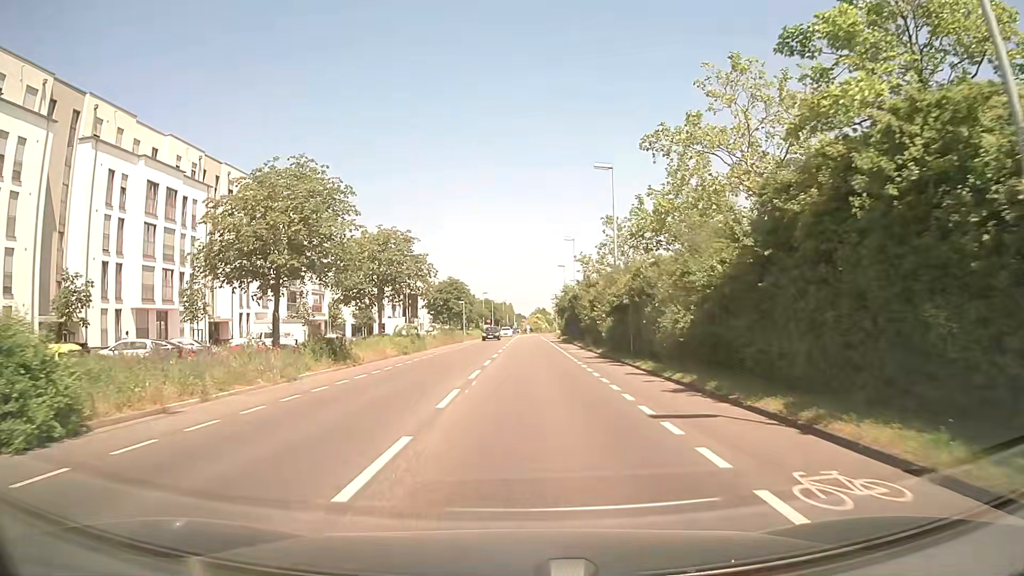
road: secondary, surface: asphalt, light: Day
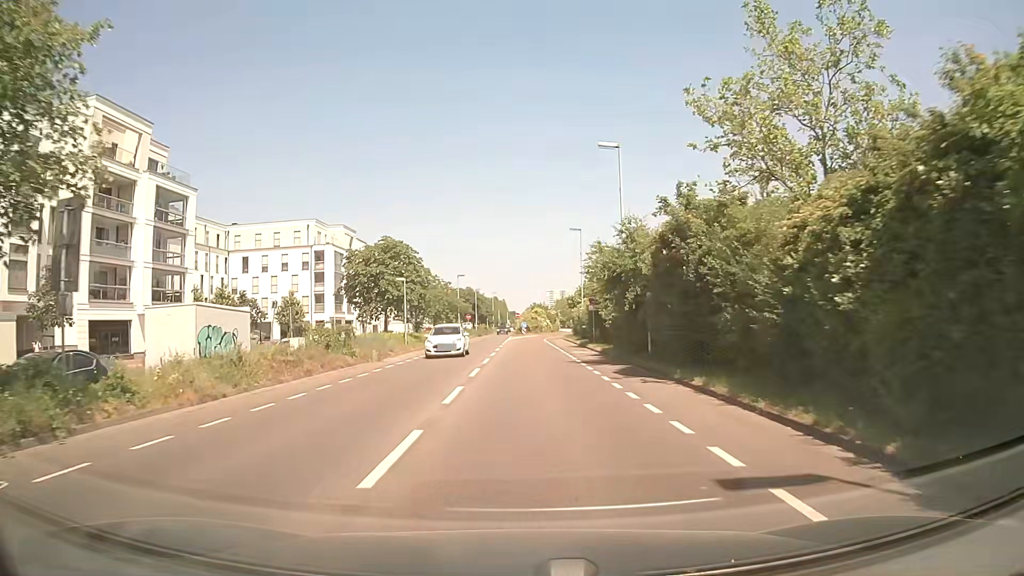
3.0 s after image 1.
(+0.3, +36.0) m; 0°
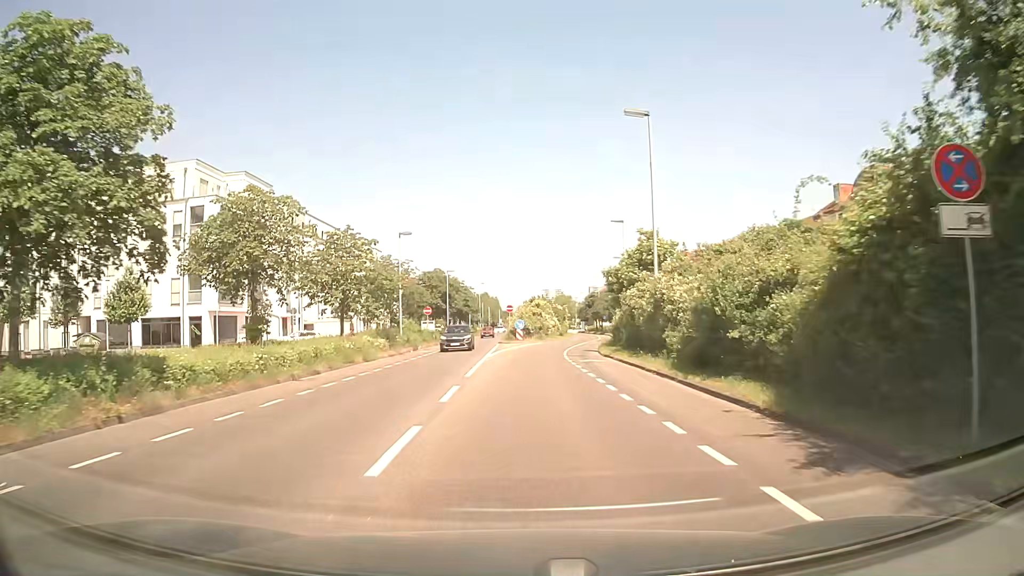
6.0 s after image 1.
(+0.3, +35.6) m; +1°
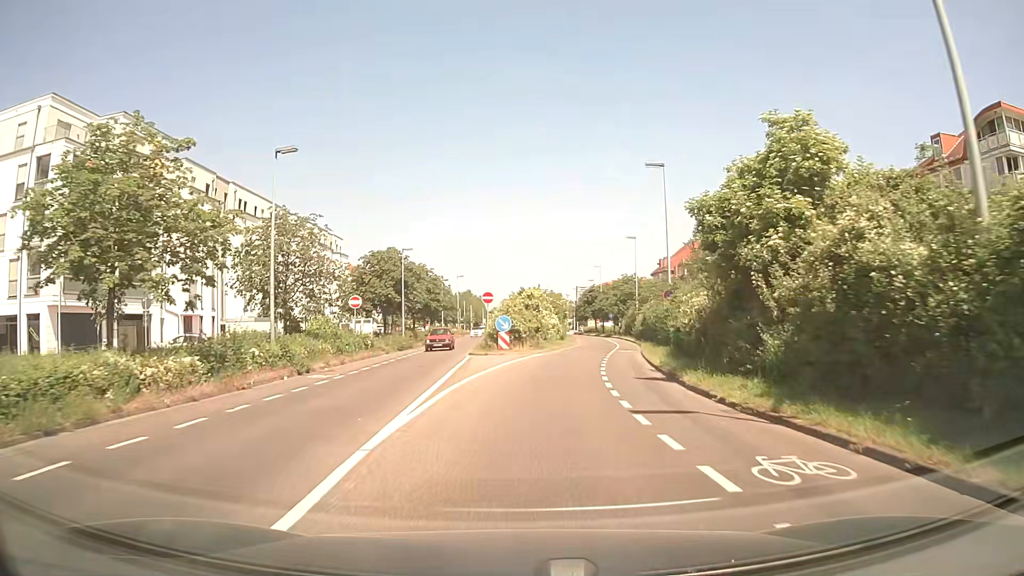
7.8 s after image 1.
(0.0, +20.9) m; +1°
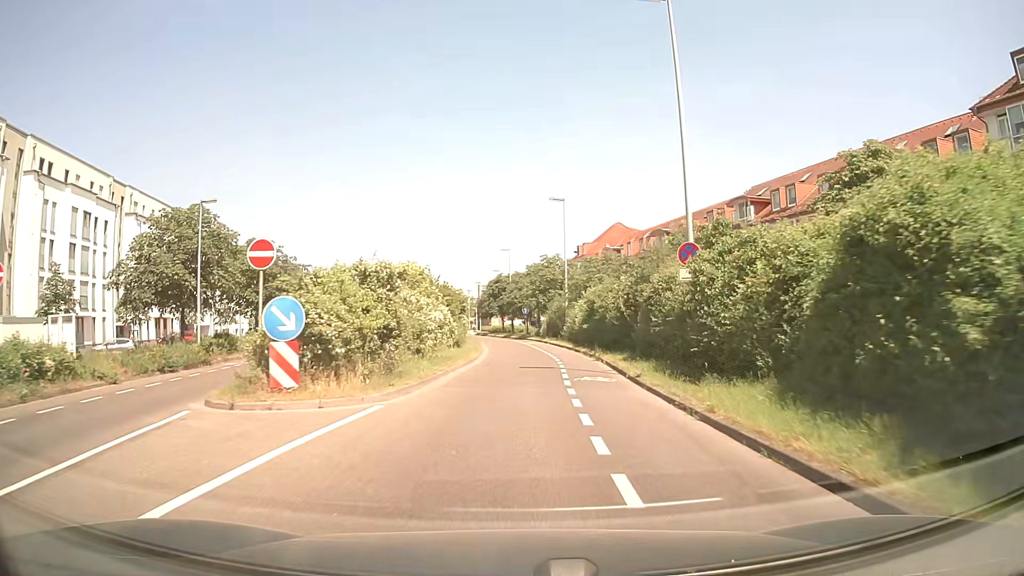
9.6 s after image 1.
(+1.3, +20.5) m; +8°
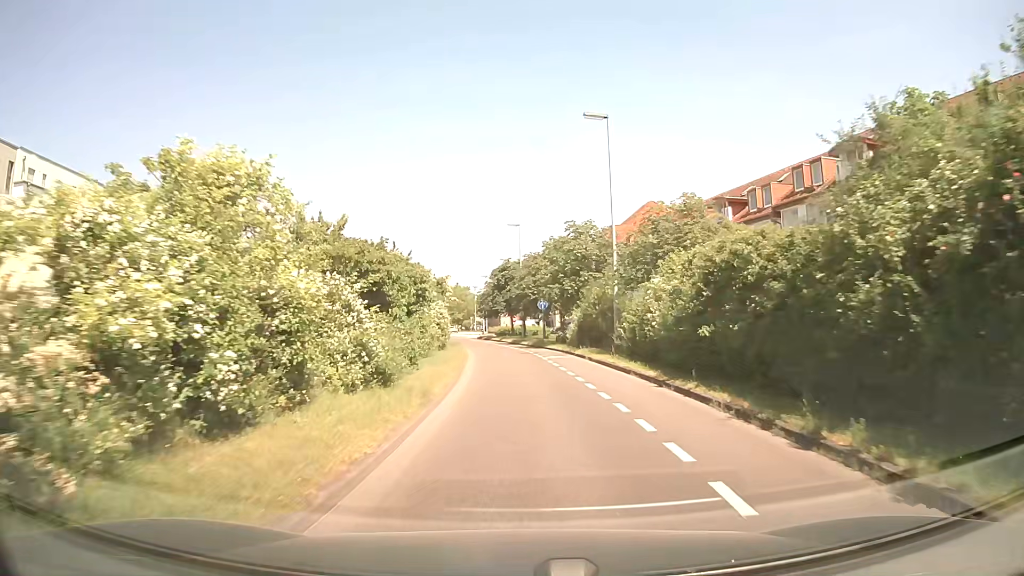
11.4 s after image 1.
(0.0, +20.3) m; -1°
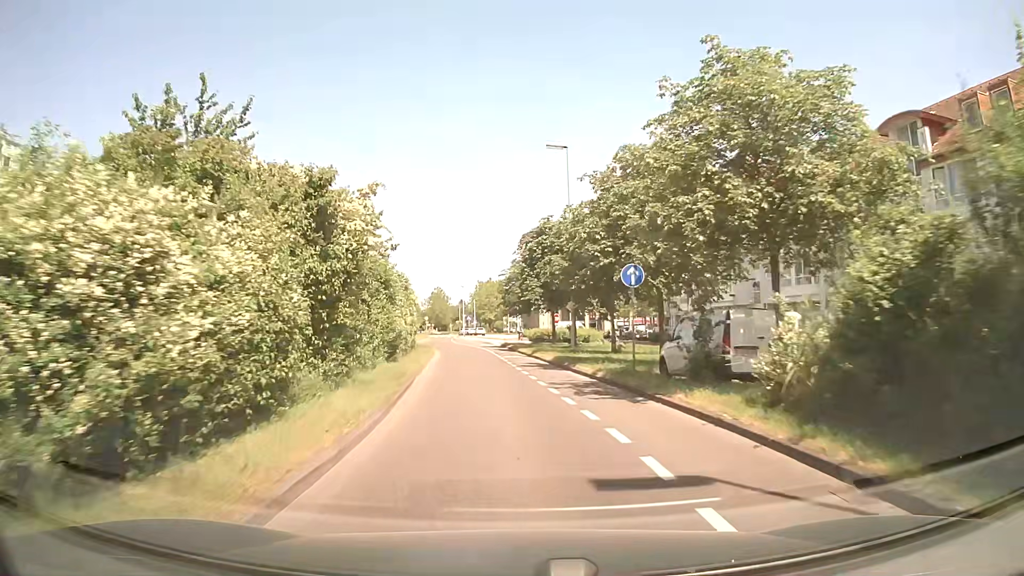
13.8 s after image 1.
(-0.1, +26.7) m; -3°
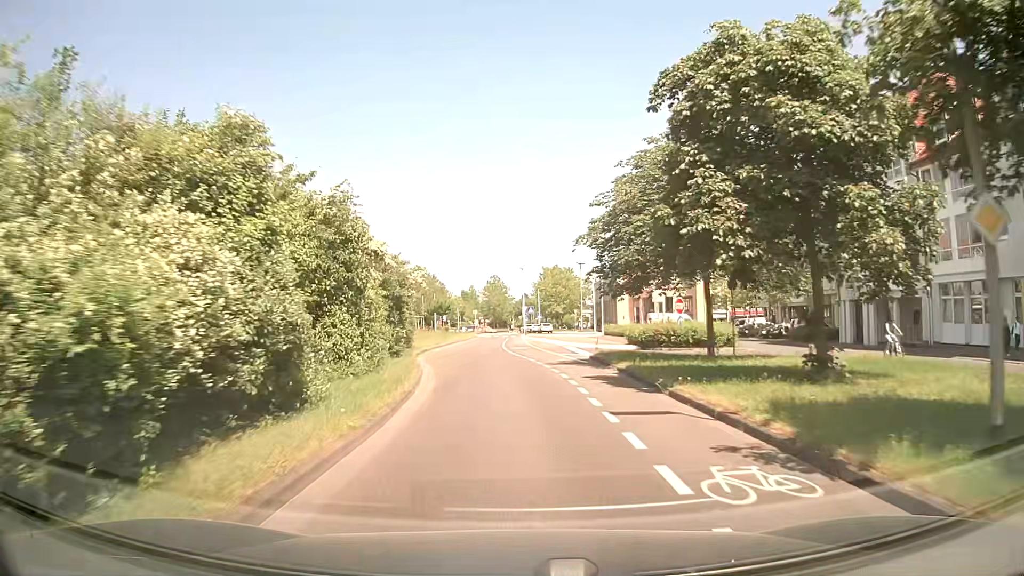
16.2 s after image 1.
(-1.5, +26.3) m; -5°
